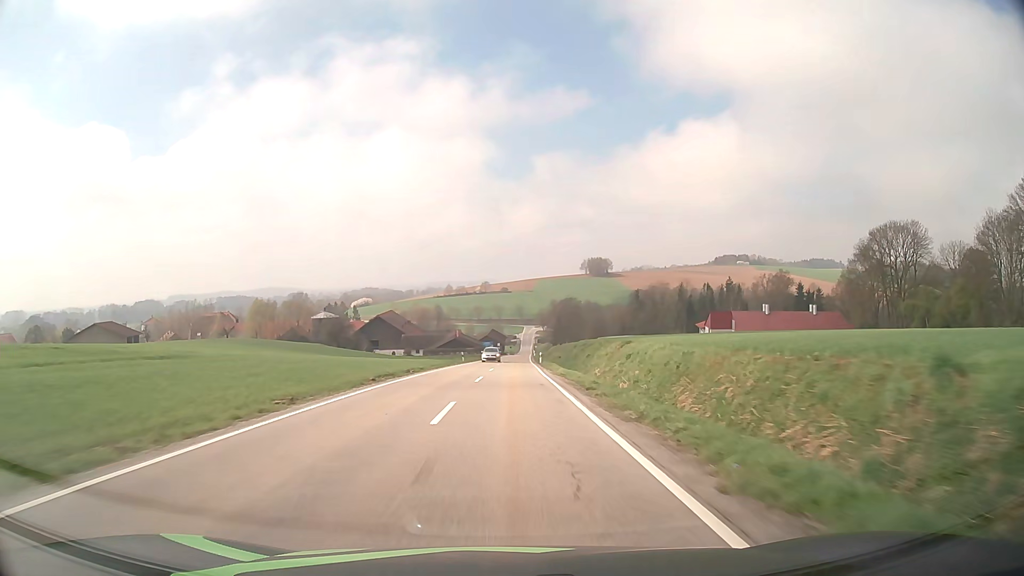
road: tertiary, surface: asphalt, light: Day
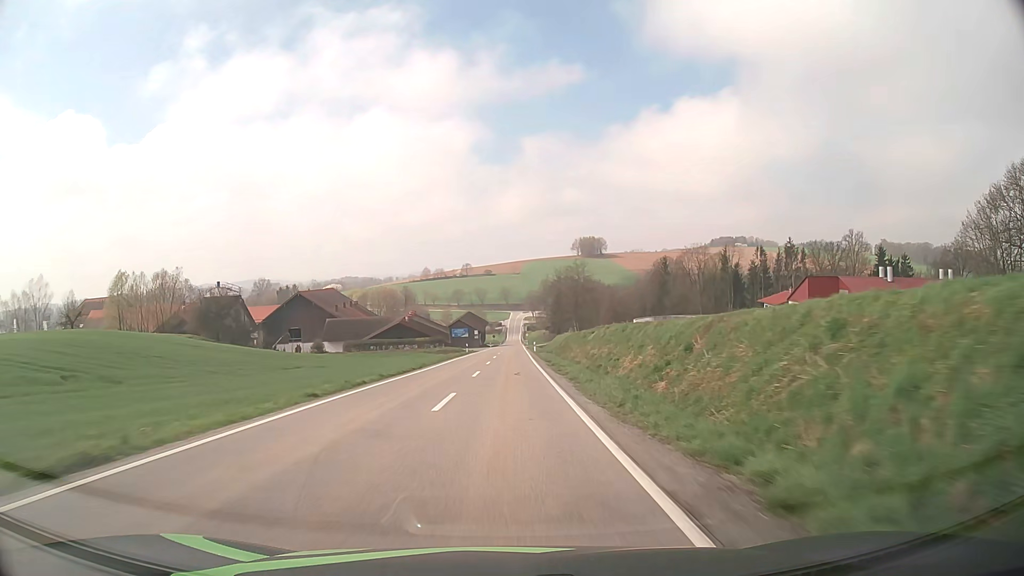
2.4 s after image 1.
(+1.0, +61.2) m; +1°
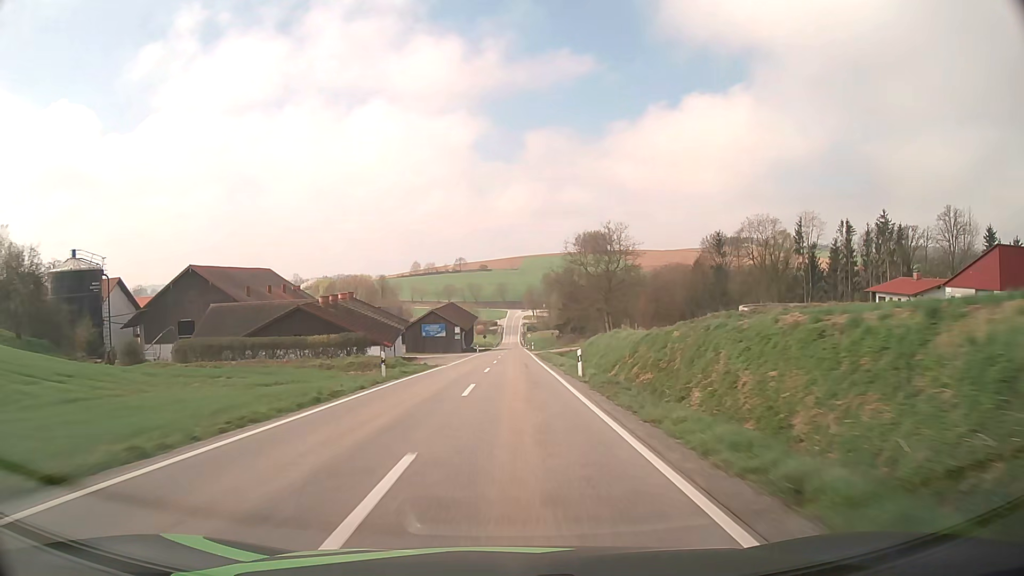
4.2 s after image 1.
(+0.2, +45.9) m; 0°
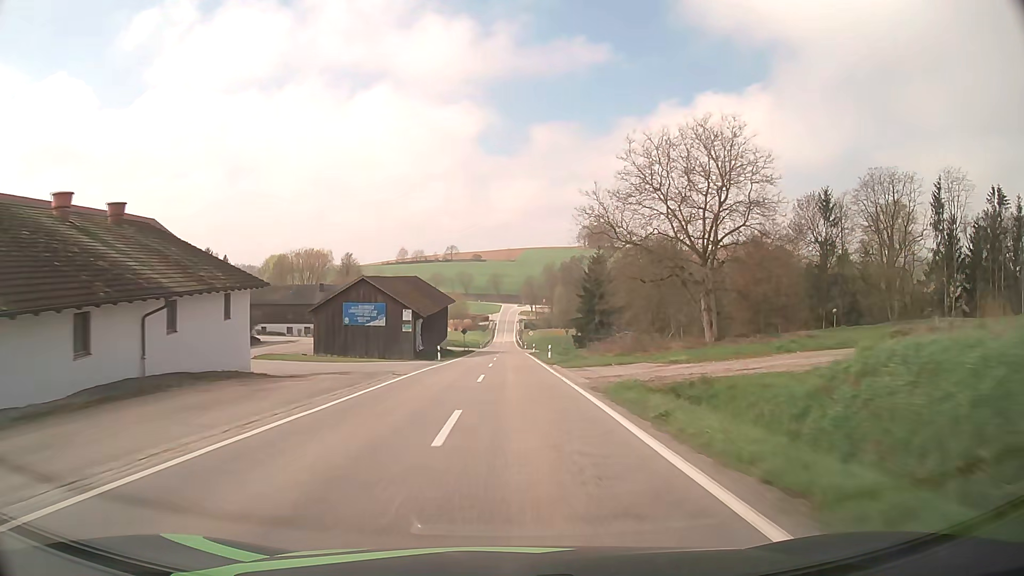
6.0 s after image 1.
(+0.1, +45.2) m; 0°
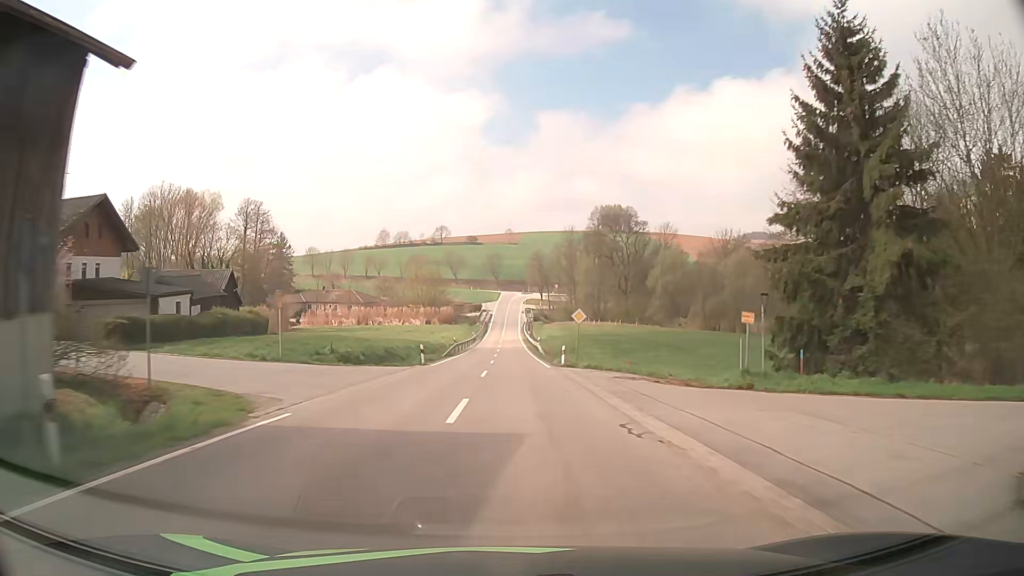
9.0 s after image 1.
(+0.4, +72.5) m; 0°
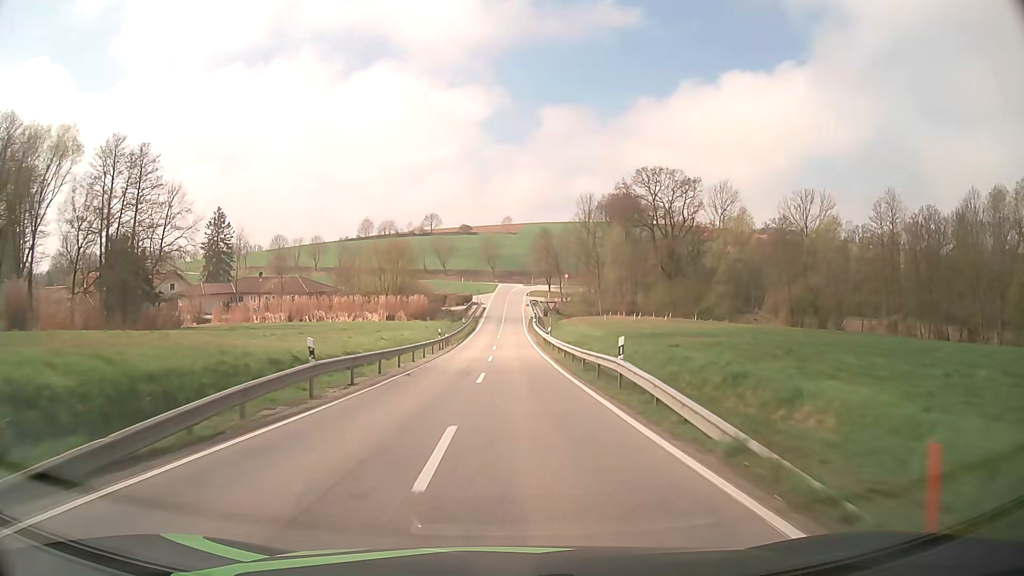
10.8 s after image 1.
(-0.1, +41.8) m; 0°
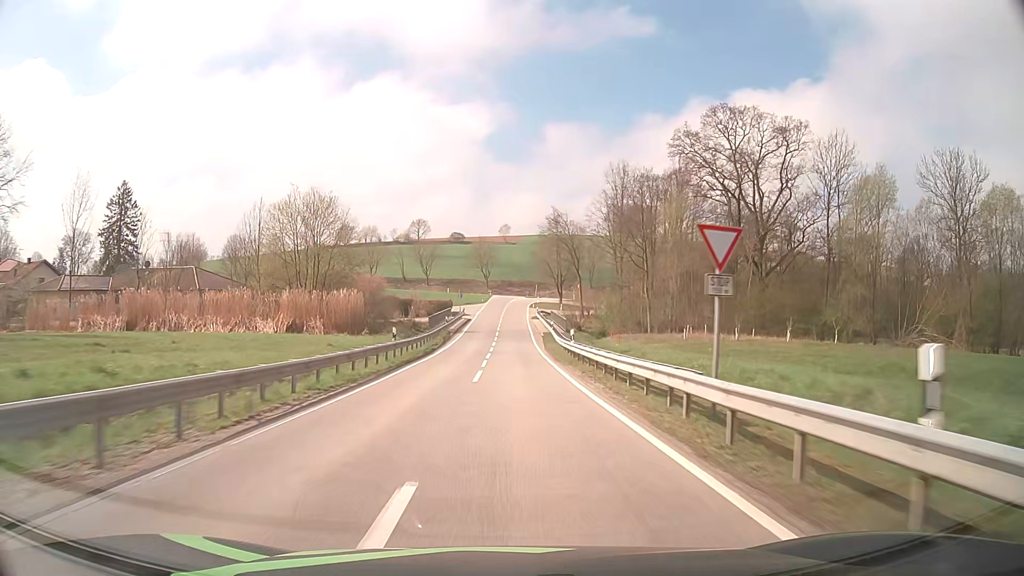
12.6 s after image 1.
(0.0, +40.4) m; 0°
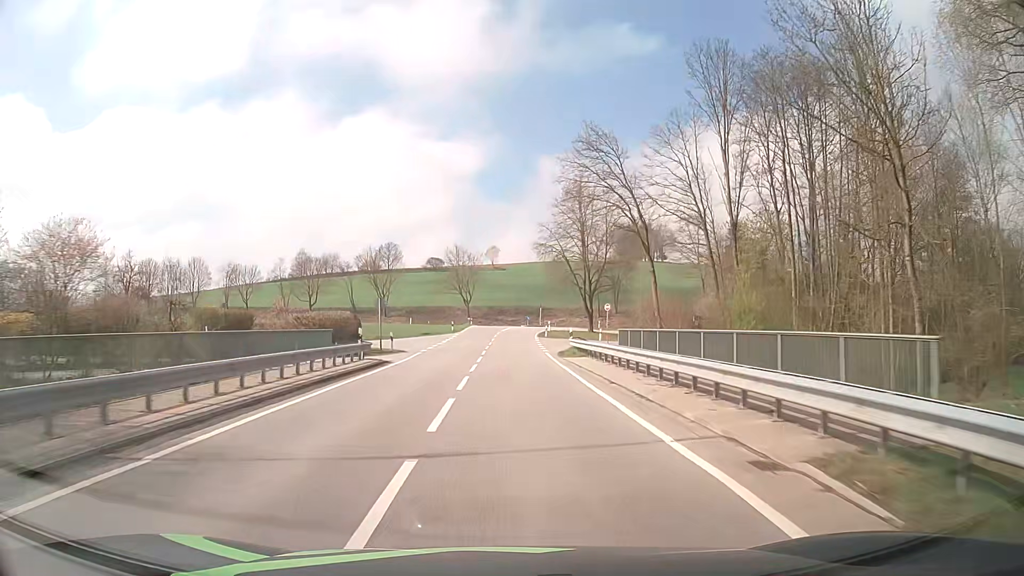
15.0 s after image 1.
(+0.3, +50.3) m; +1°
(0, +10) (0, +20) (0, +30) (0, +40) (0, +50) (+1, +60) (+2, +70) (+3, +80) (+6, +89) (+8, +99) m
